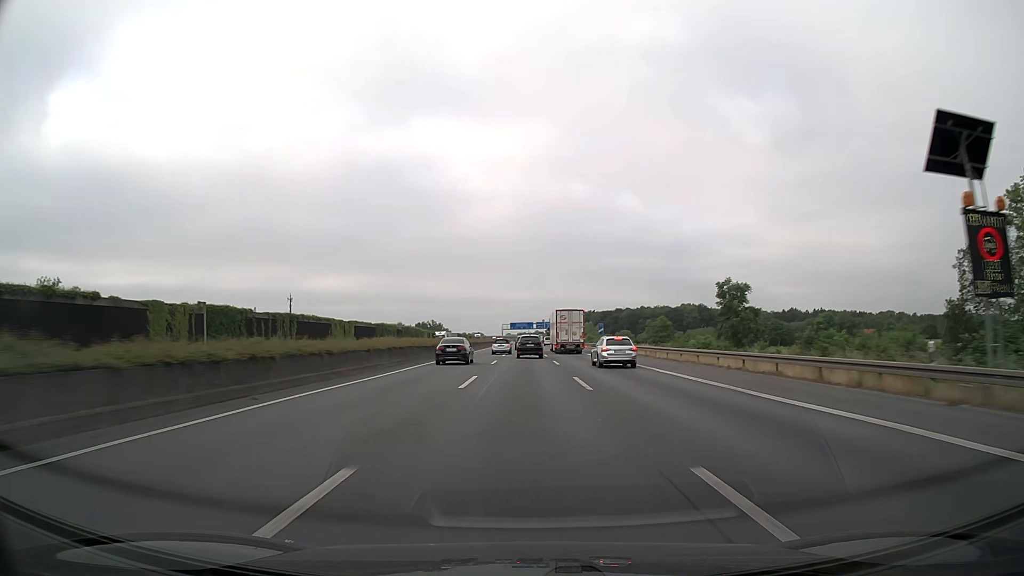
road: motorway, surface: asphalt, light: Day
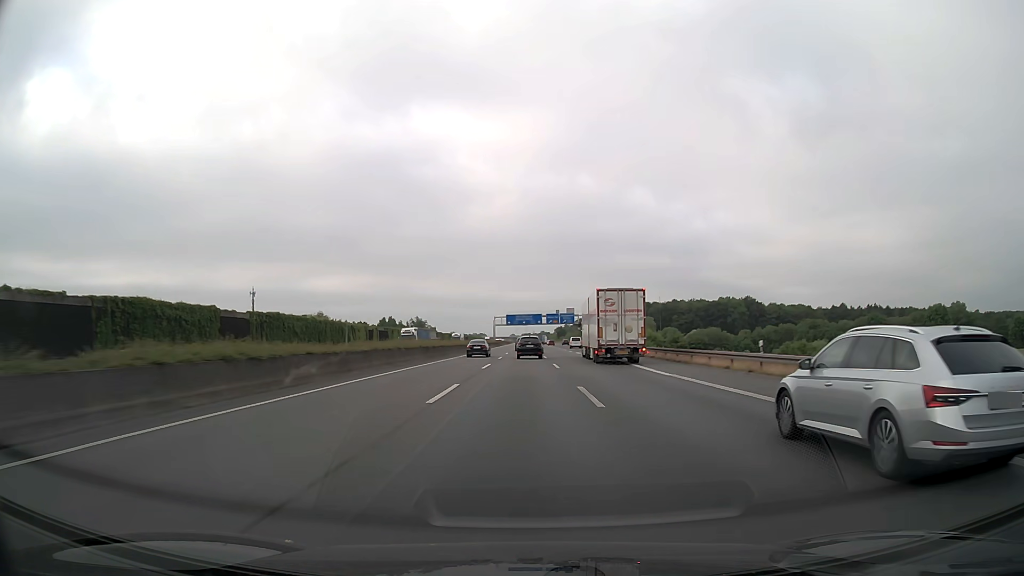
(-0.2, +94.9) m; 0°
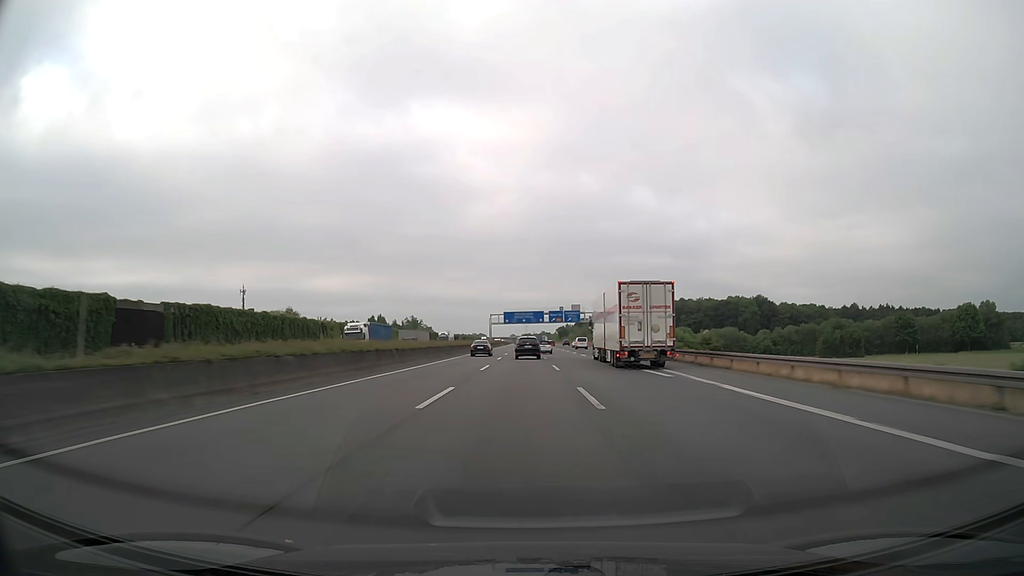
(0.0, +19.0) m; 0°
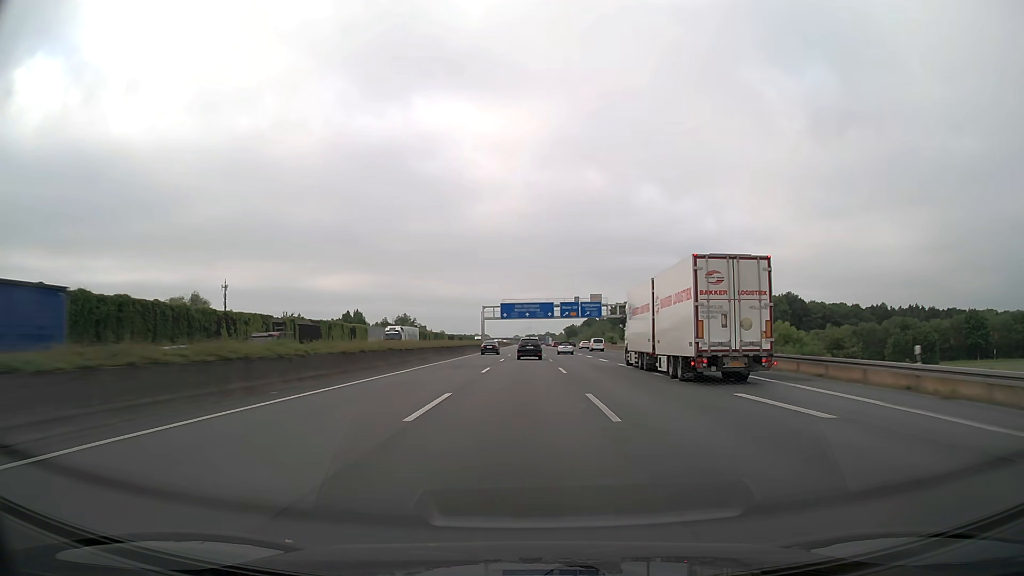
(-0.1, +38.0) m; 0°
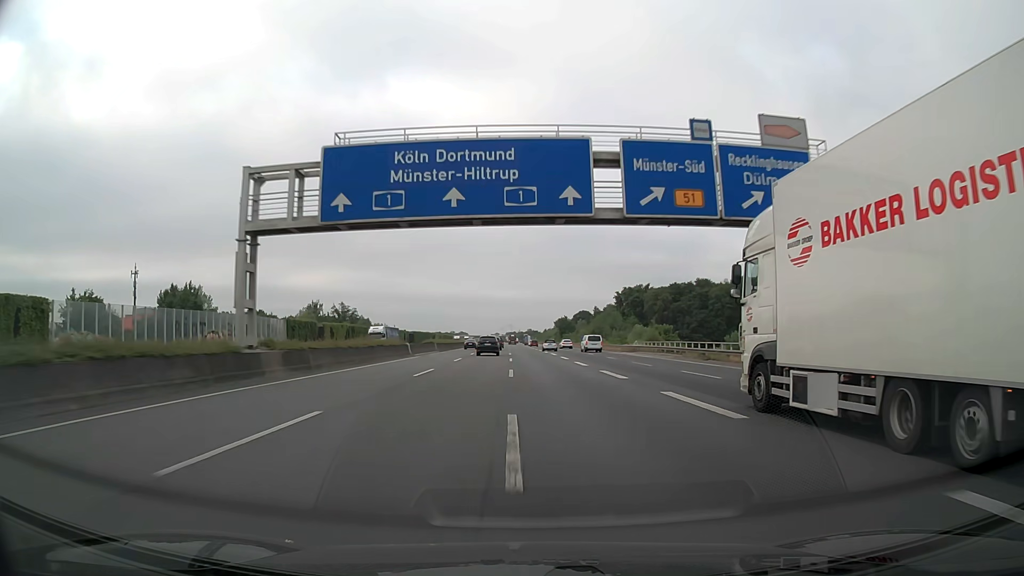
(+1.7, +95.0) m; +2°
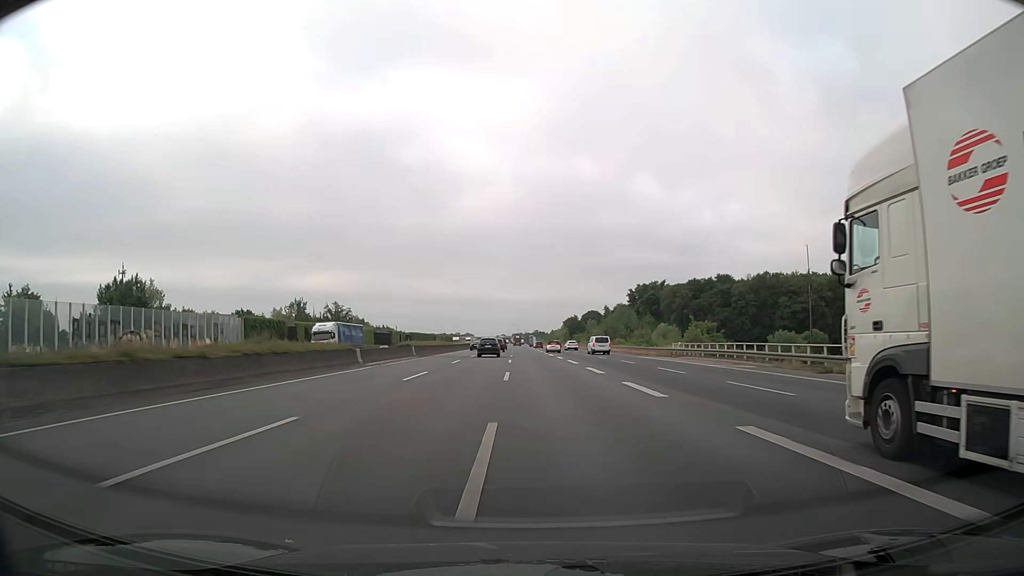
(-0.1, +19.0) m; -1°
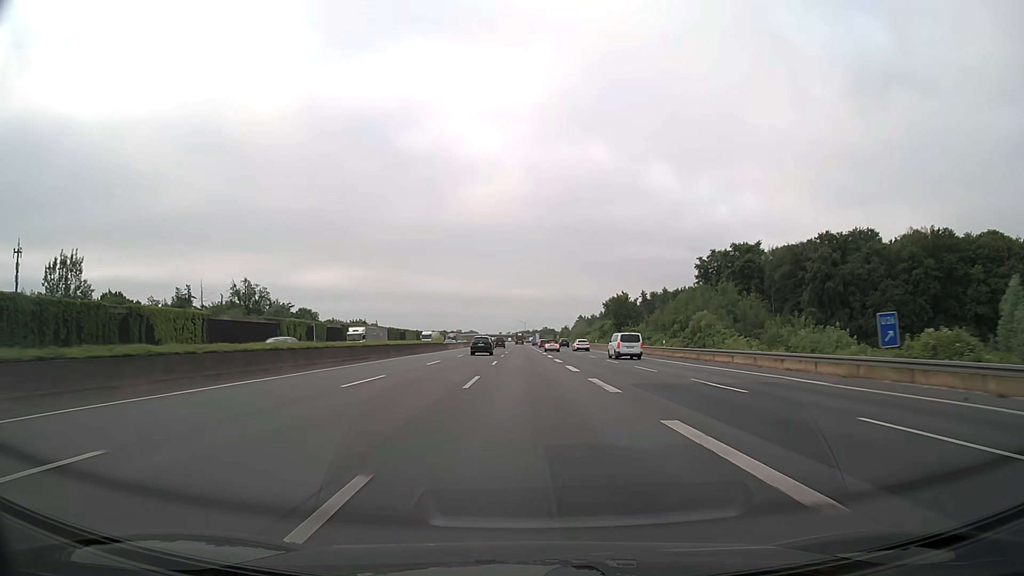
(-0.8, +95.0) m; -1°
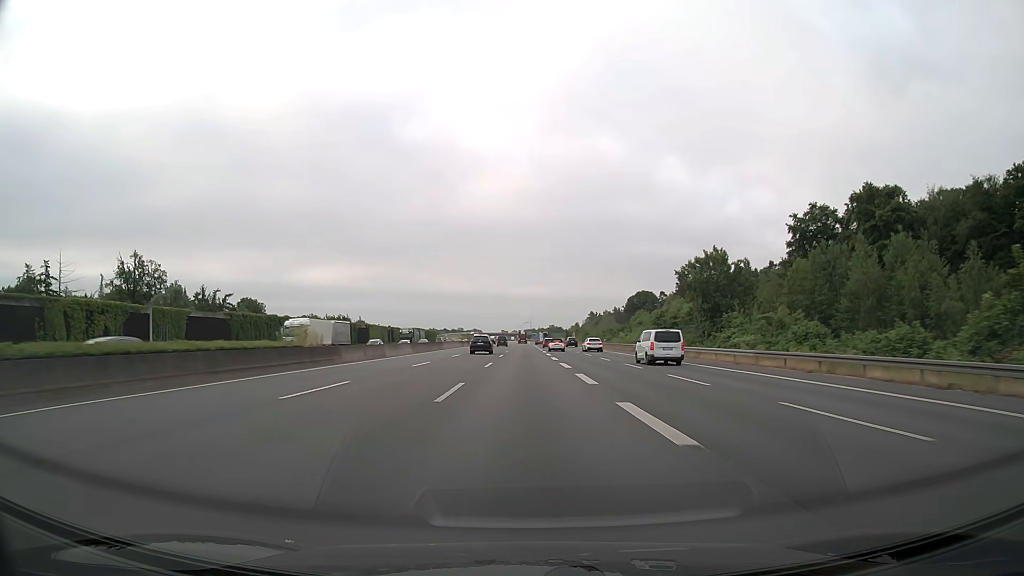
(-0.2, +57.1) m; 0°
(0, +10) (0, +20) (0, +30) (0, +40) (0, +50) (0, +60) (0, +70) (0, +80) (0, +90) (0, +100) m
